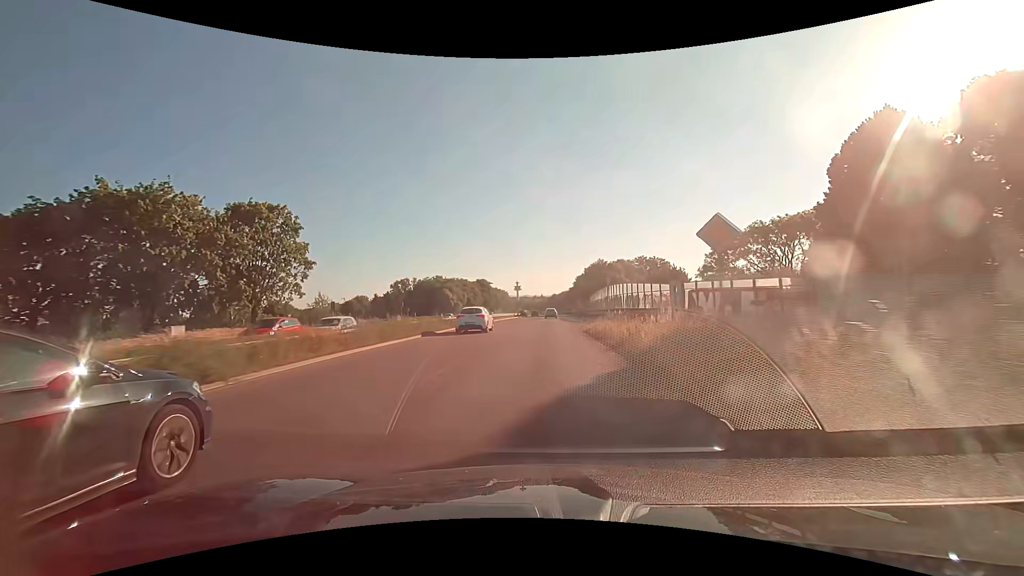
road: trunk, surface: asphalt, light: Day
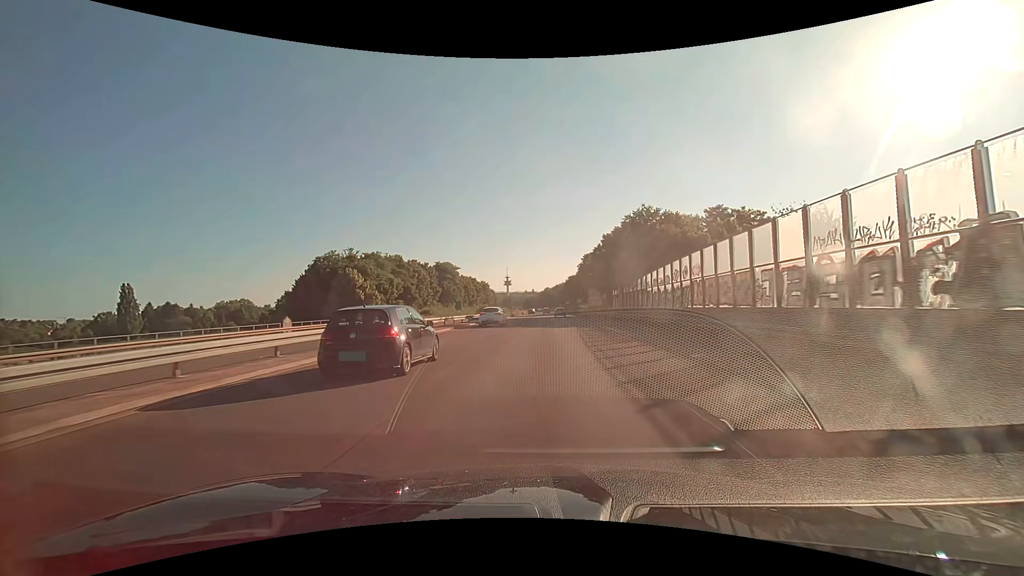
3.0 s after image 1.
(+0.5, +62.3) m; +1°
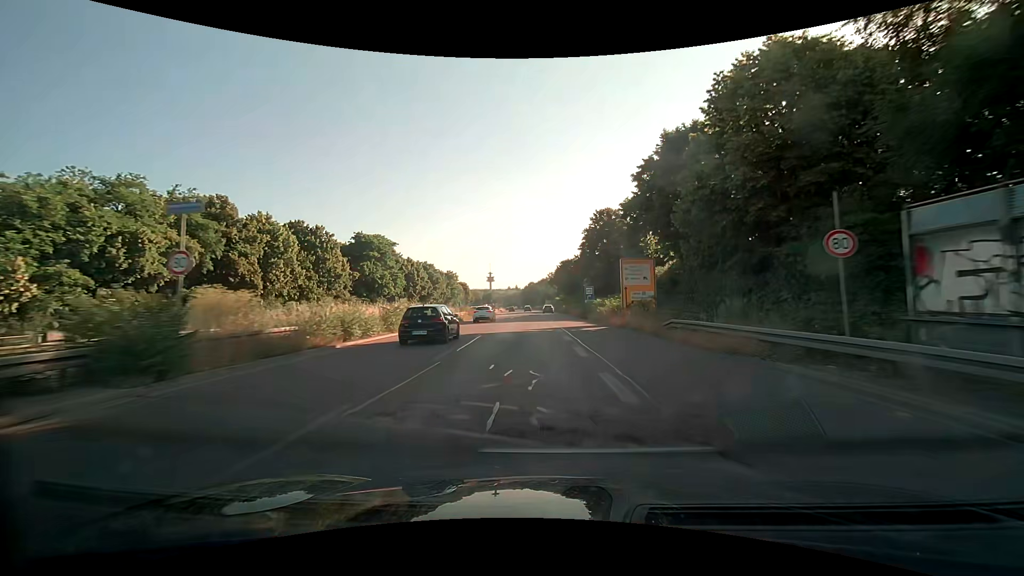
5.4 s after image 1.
(+0.7, +49.7) m; +2°
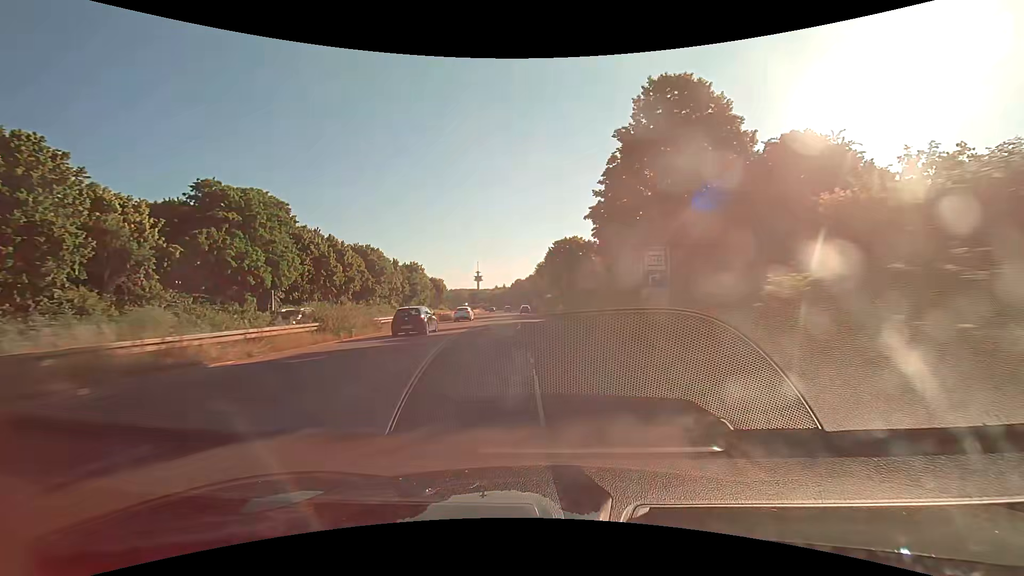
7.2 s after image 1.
(+0.7, +37.1) m; +2°
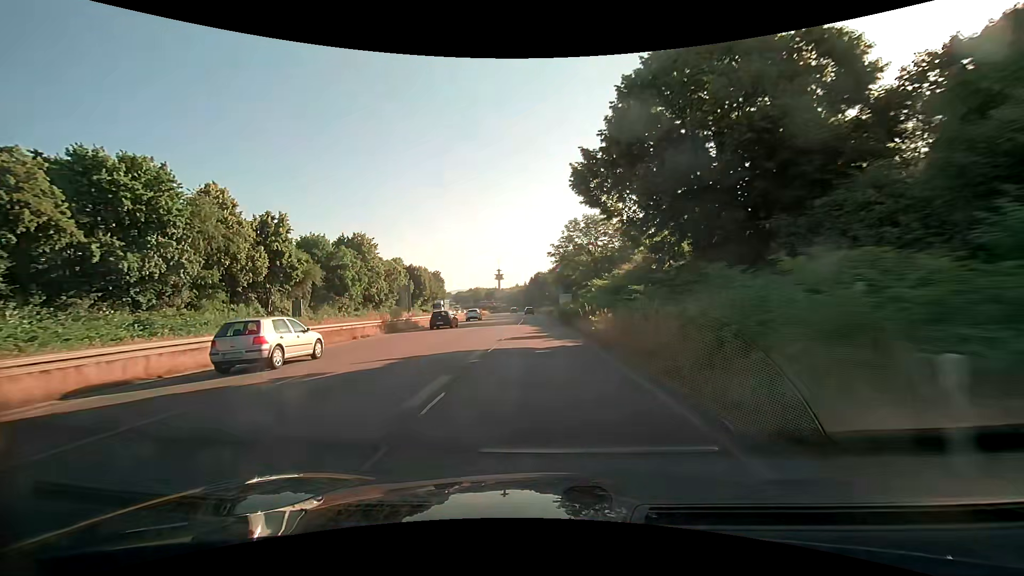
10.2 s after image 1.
(-1.5, +60.6) m; -3°
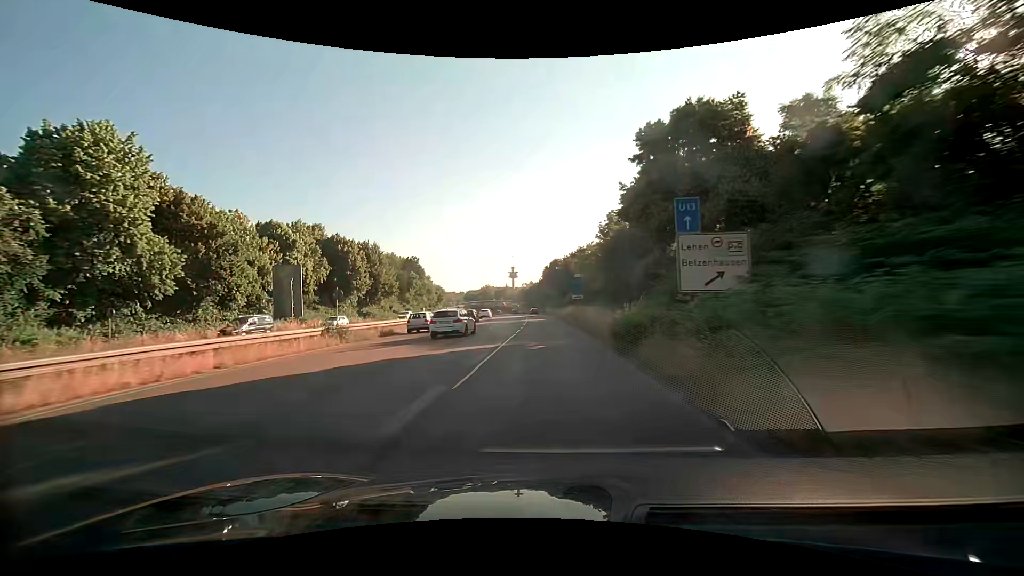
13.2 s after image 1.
(-1.2, +56.0) m; -2°
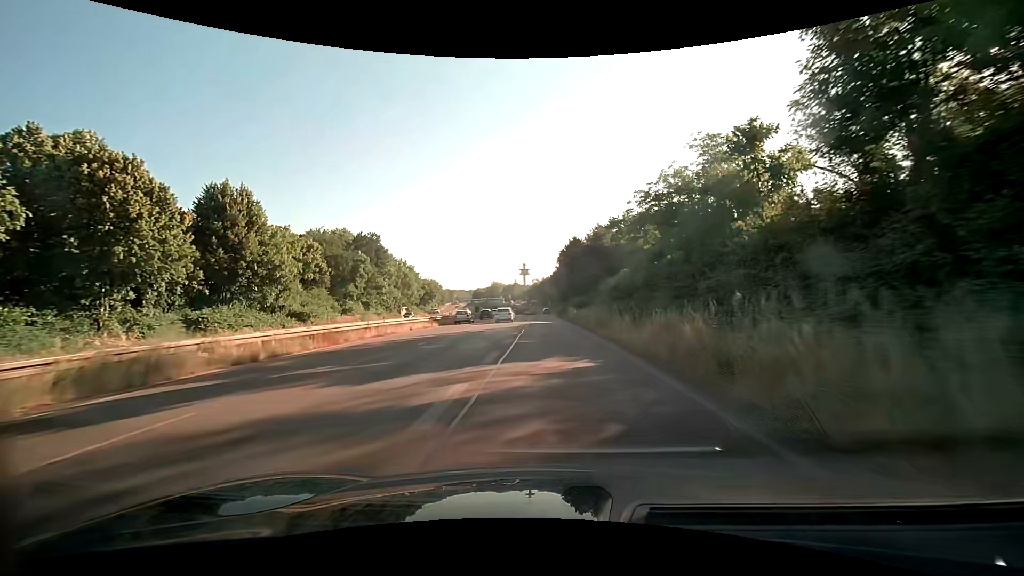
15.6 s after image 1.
(-0.6, +42.8) m; -1°
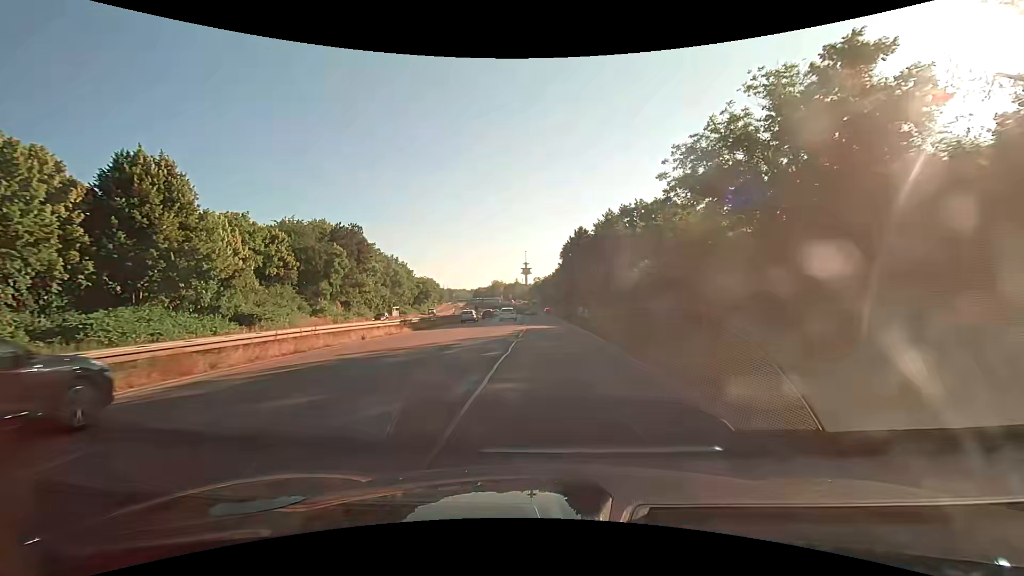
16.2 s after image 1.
(0.0, +10.5) m; 0°
(0, +10) (0, +20) (0, +30) (0, +40) (0, +50) (0, +60) (+1, +70) (+1, +80) (+1, +90) (+1, +100) m
